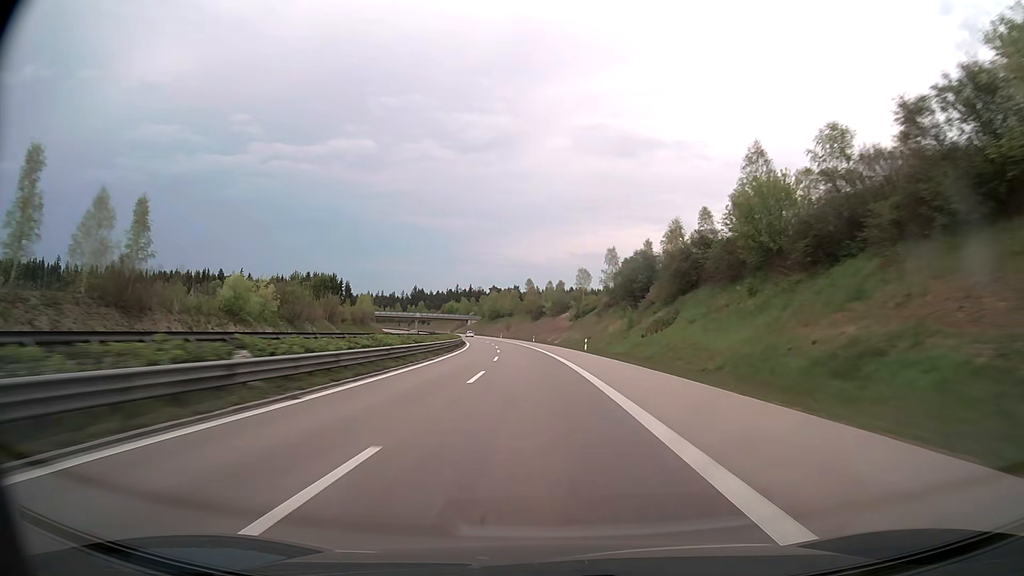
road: trunk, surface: asphalt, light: Day
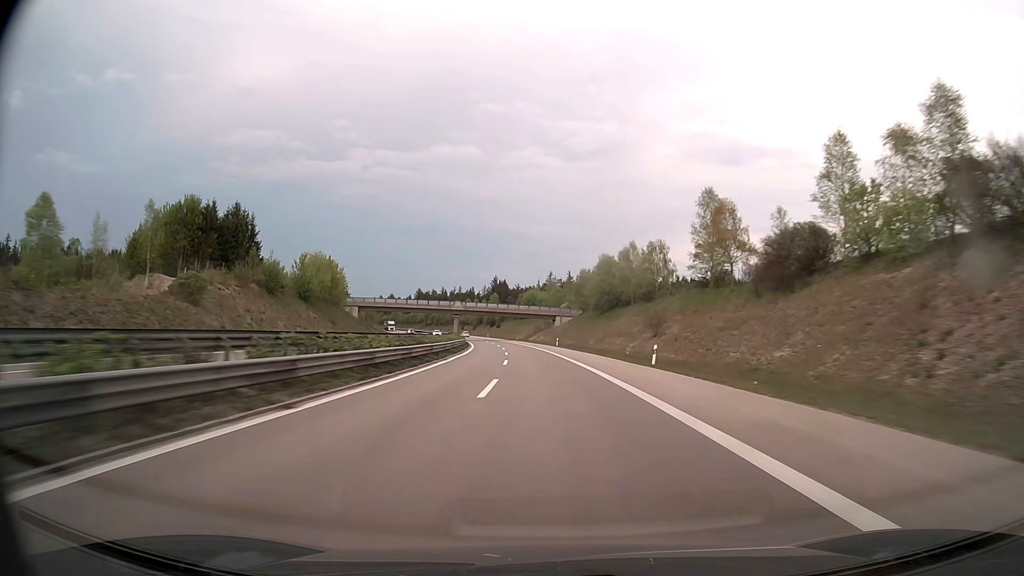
(-11.2, +126.0) m; -9°
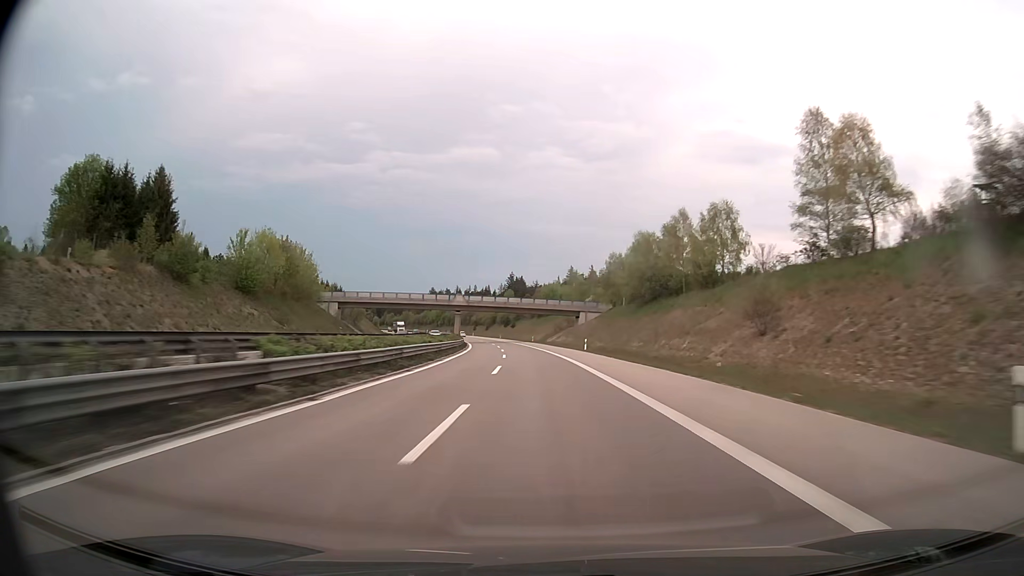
(-0.3, +25.4) m; -1°
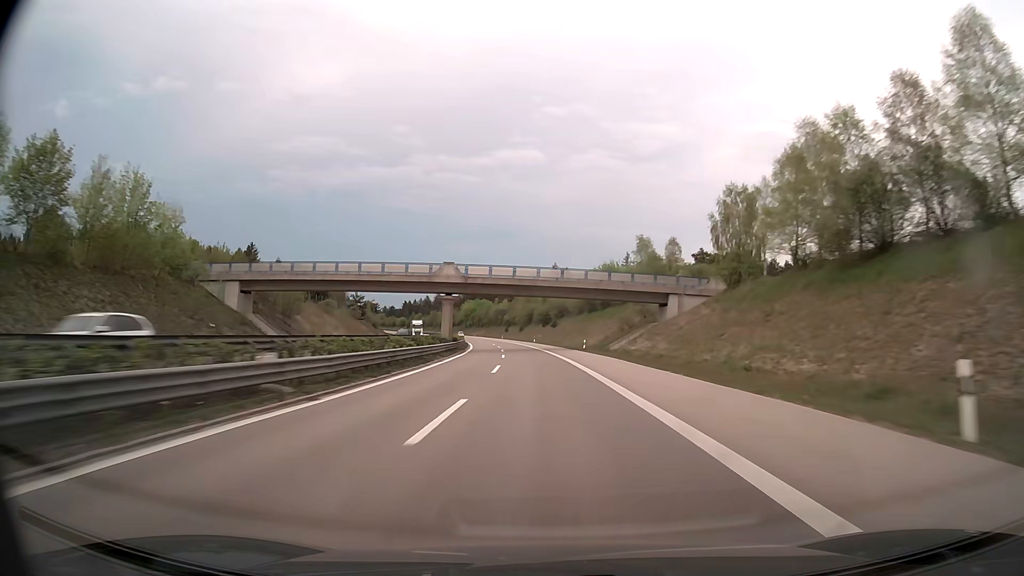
(-1.8, +50.9) m; -4°
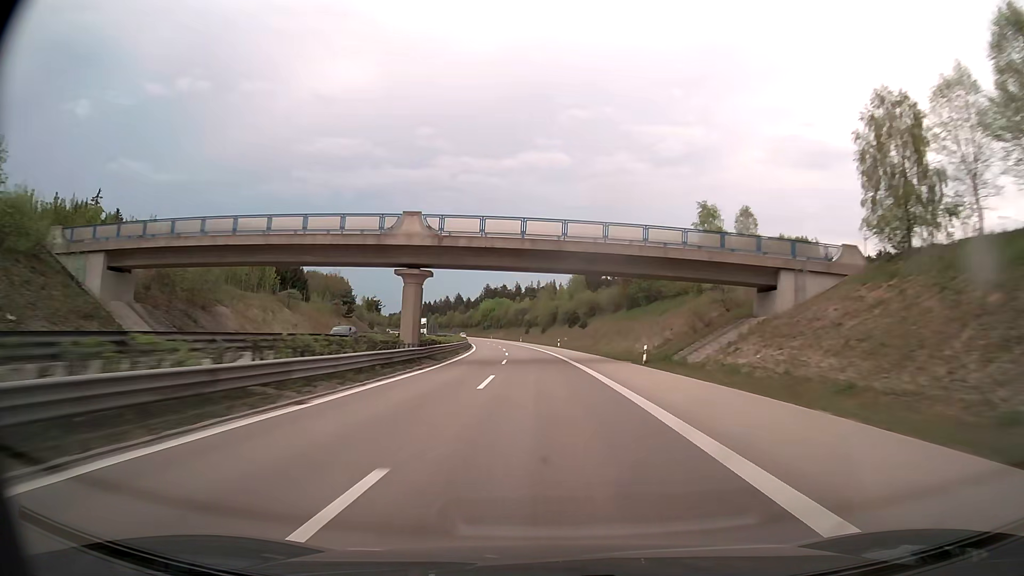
(-0.5, +25.5) m; -2°
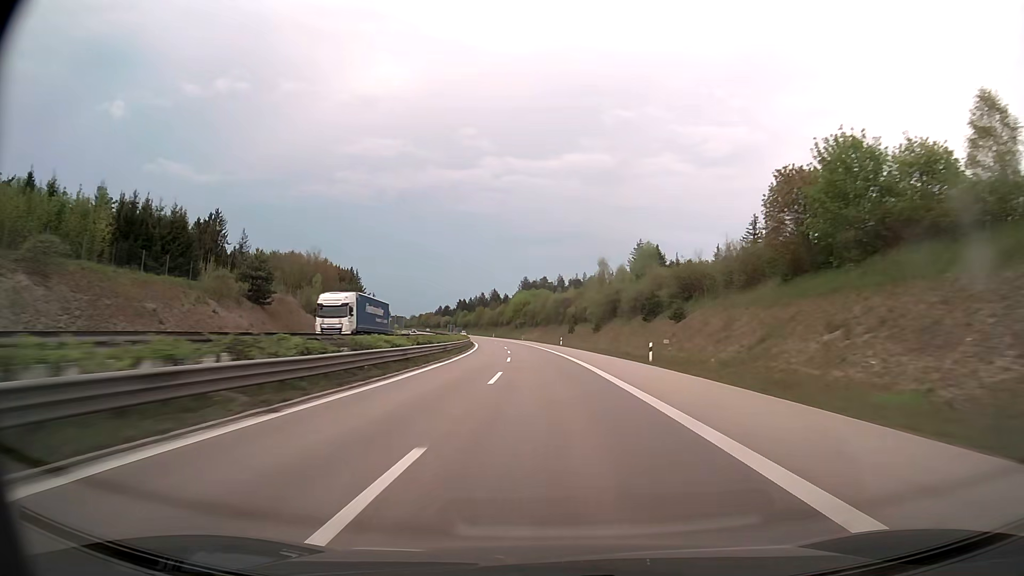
(-1.7, +51.1) m; -4°
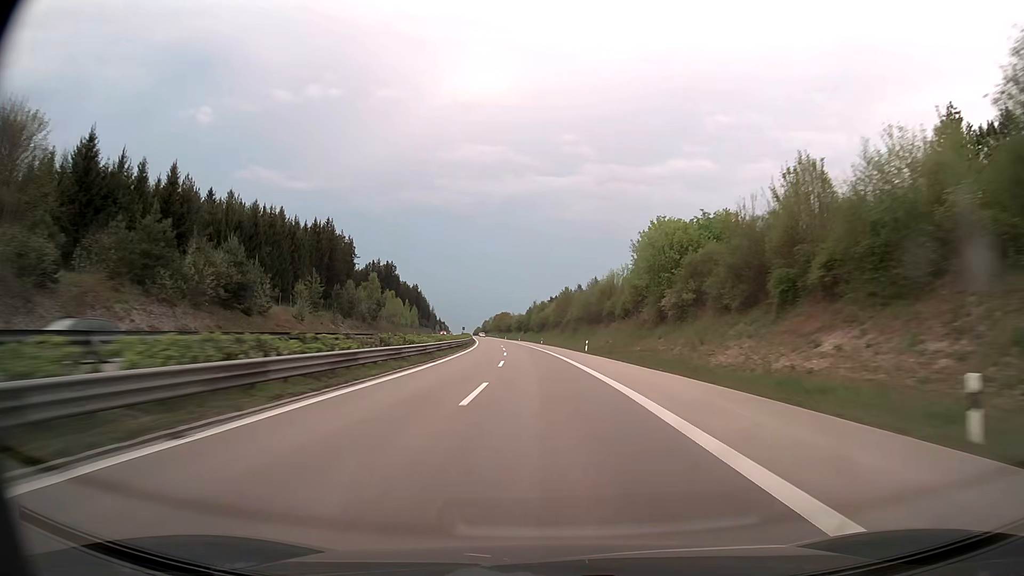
(-9.8, +127.7) m; -9°
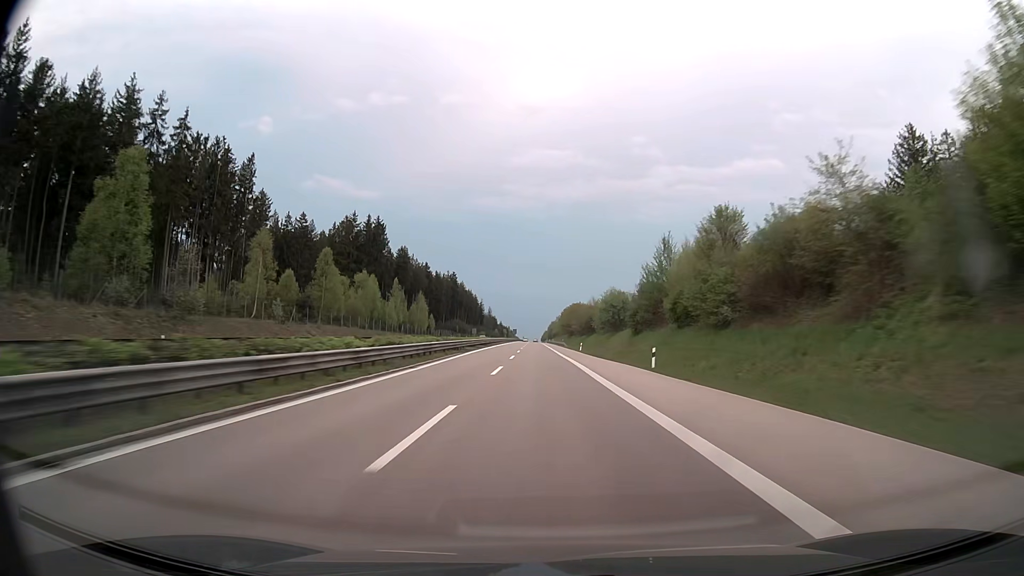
(-8.7, +128.4) m; -6°
(0, +10) (0, +20) (0, +30) (0, +40) (0, +50) (0, +60) (0, +70) (0, +80) (-1, +90) (-1, +100) m
